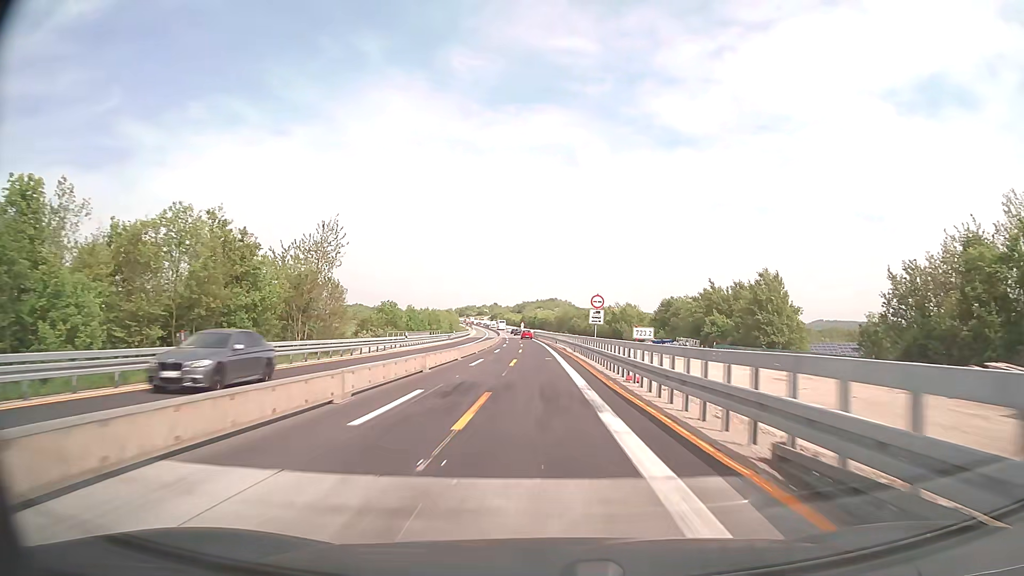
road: motorway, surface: concrete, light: Day
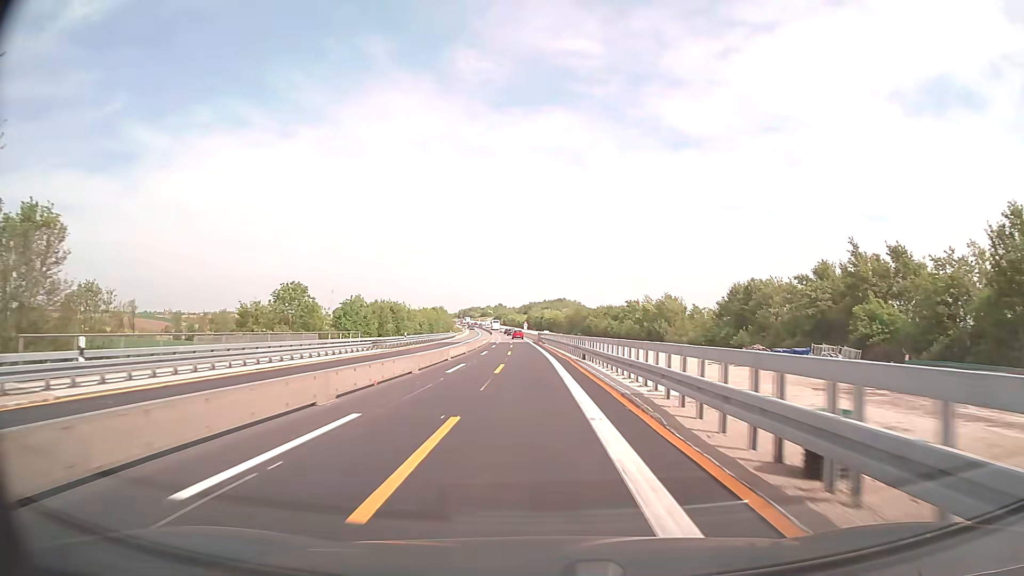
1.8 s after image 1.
(-0.2, +40.5) m; -1°
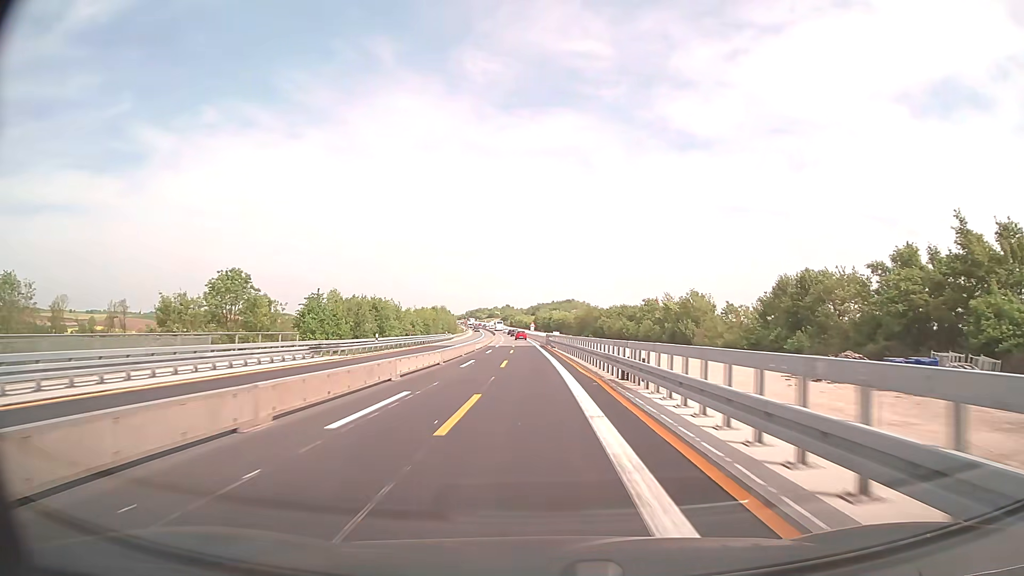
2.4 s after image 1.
(-0.1, +13.5) m; -1°
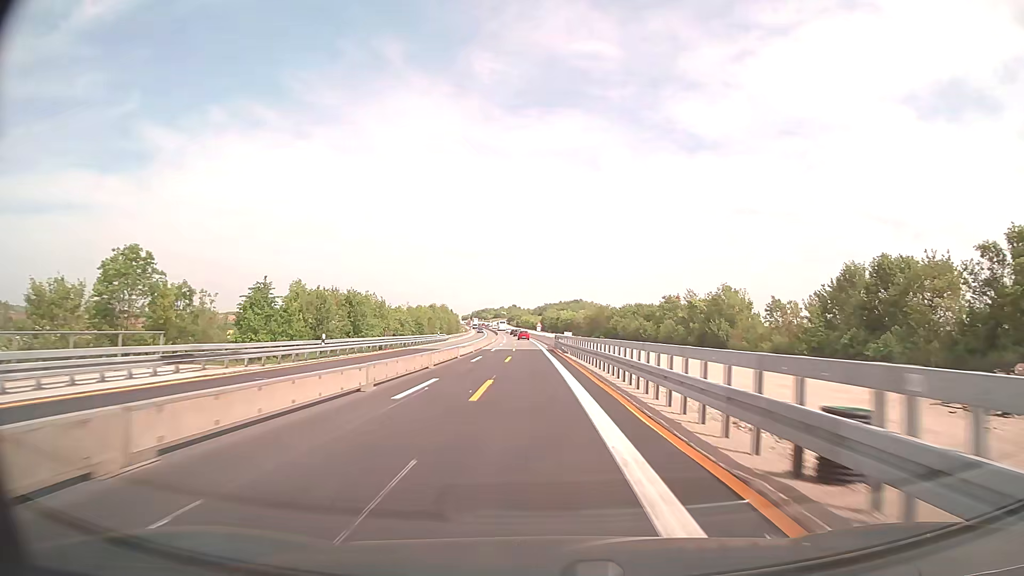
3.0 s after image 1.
(-0.1, +13.5) m; -1°
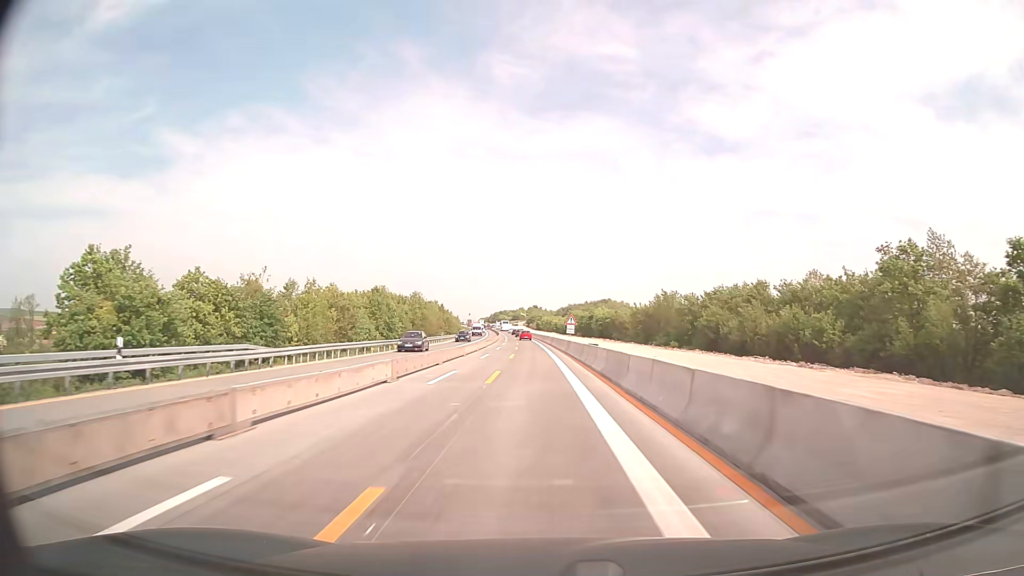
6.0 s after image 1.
(-1.3, +67.5) m; -2°
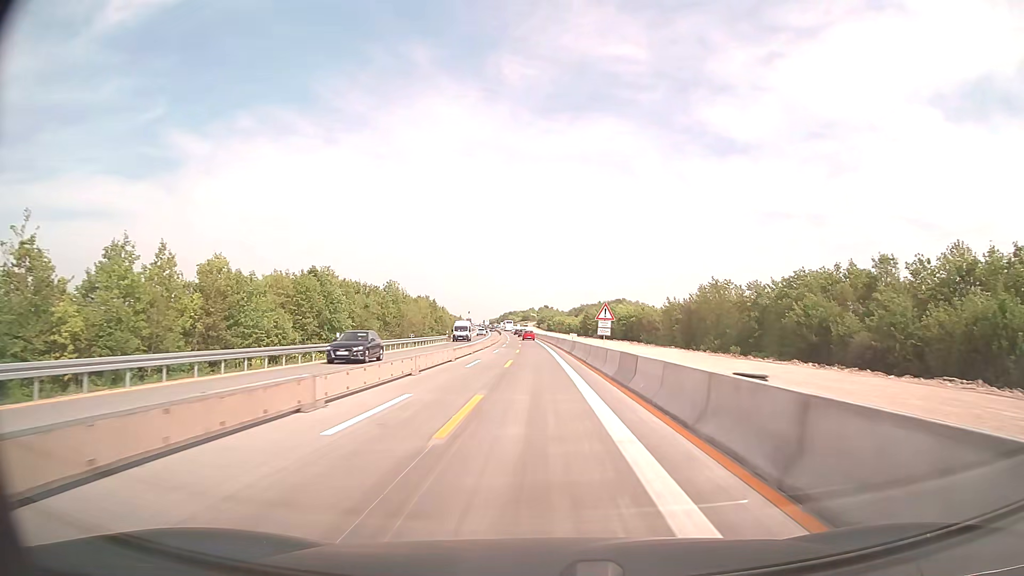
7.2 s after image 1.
(-0.2, +27.0) m; -1°
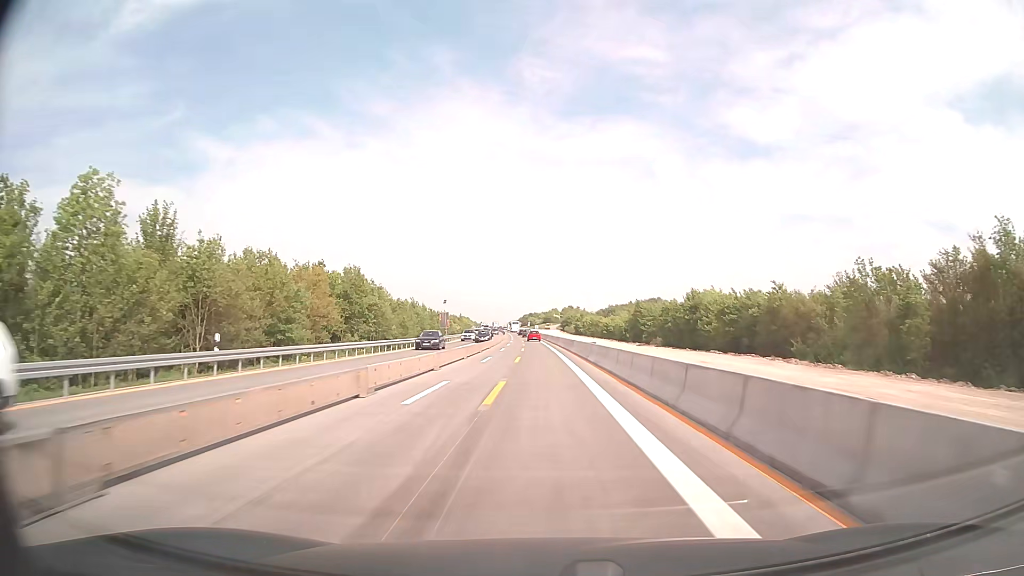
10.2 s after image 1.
(-1.1, +67.6) m; -2°
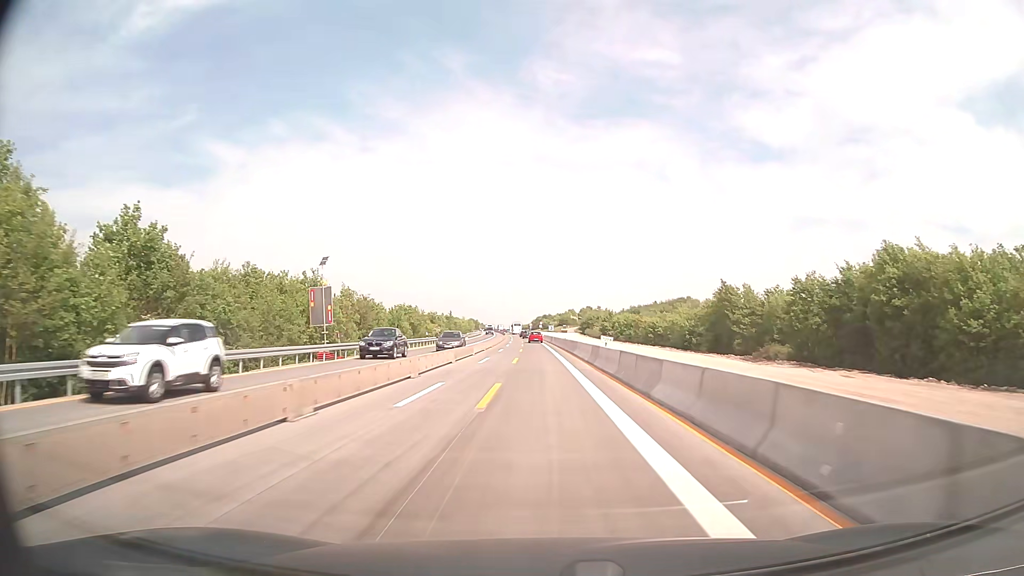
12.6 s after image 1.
(-0.5, +54.0) m; -1°
(0, +10) (0, +20) (0, +30) (0, +40) (-1, +50) (-1, +60) (-1, +70) (-1, +80) (-2, +90) (-2, +100) m
